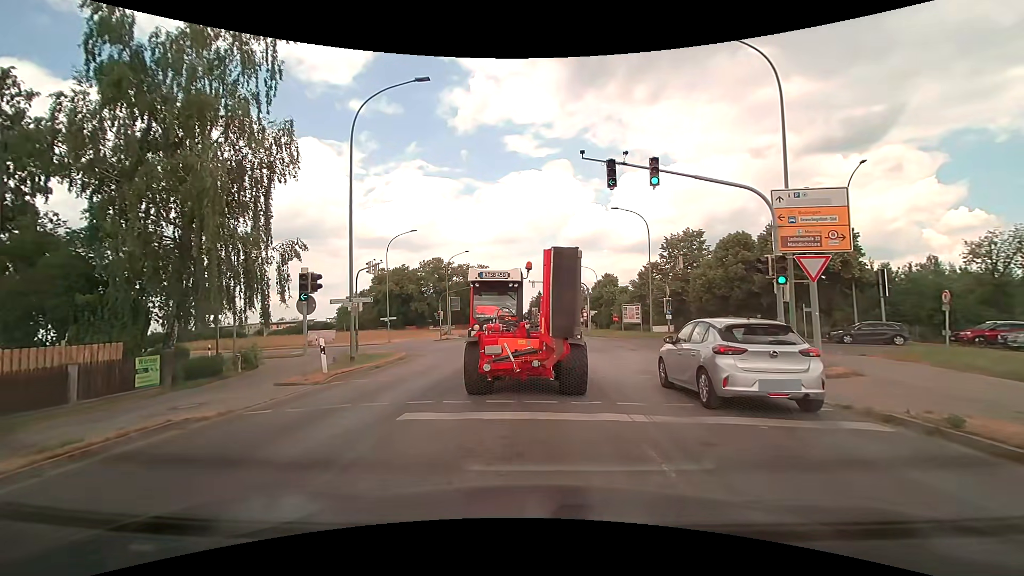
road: tertiary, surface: asphalt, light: Day
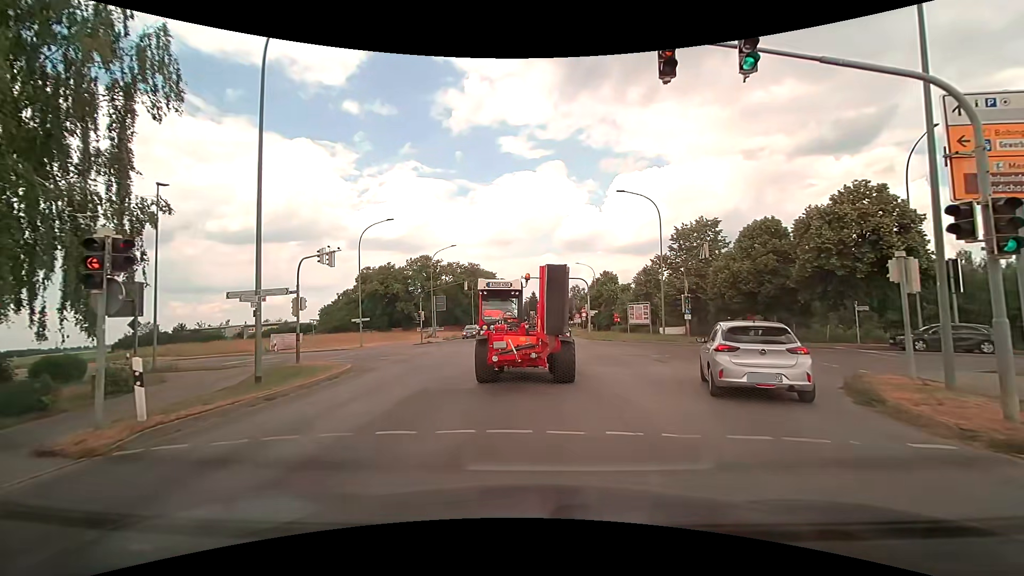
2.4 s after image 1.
(-0.2, +6.8) m; -1°
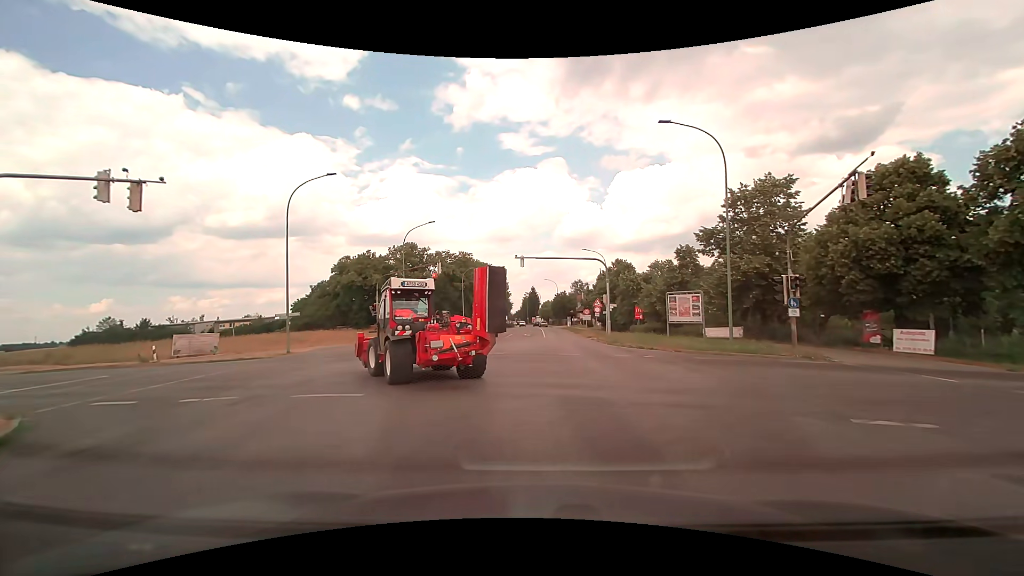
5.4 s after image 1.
(+0.1, +14.0) m; +1°
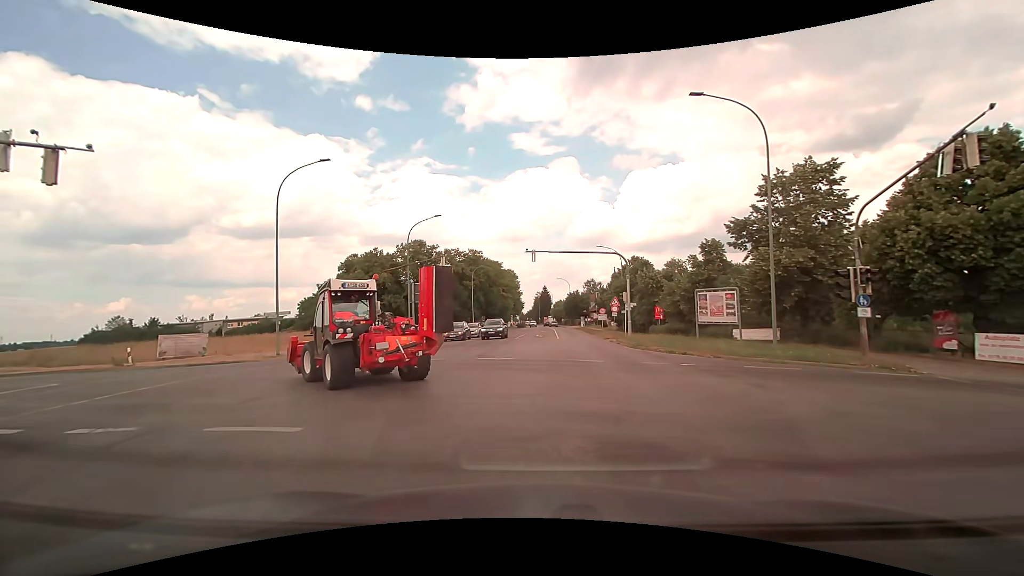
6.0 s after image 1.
(-0.1, +3.2) m; -1°
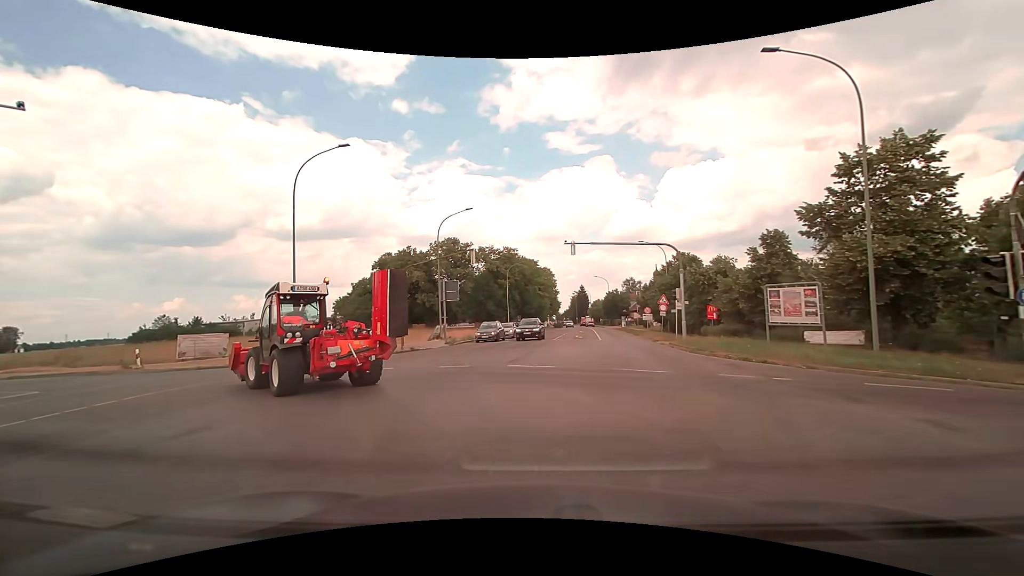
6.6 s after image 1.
(-0.1, +3.3) m; -4°
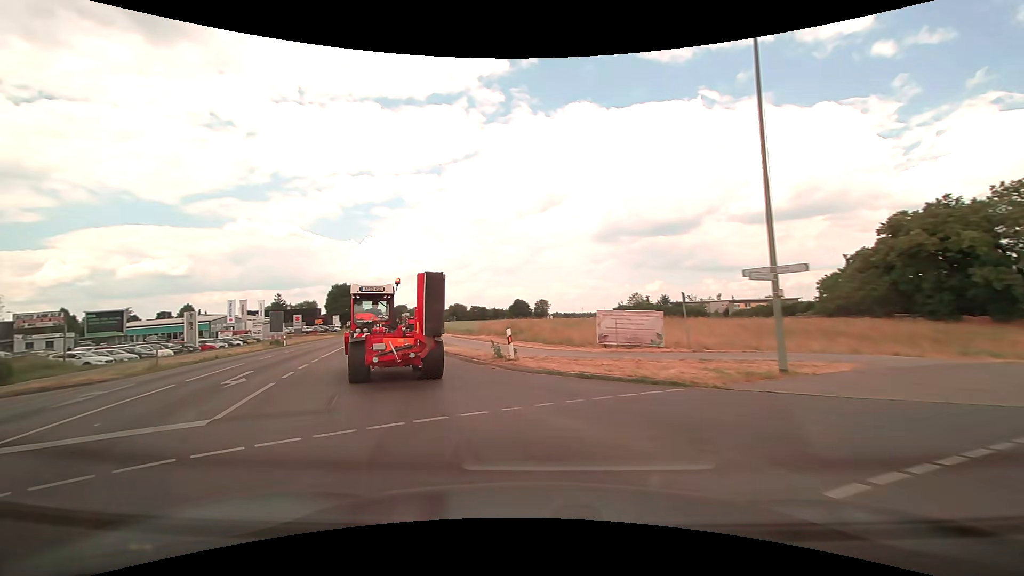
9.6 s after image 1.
(-6.1, +15.7) m; -52°
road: primary
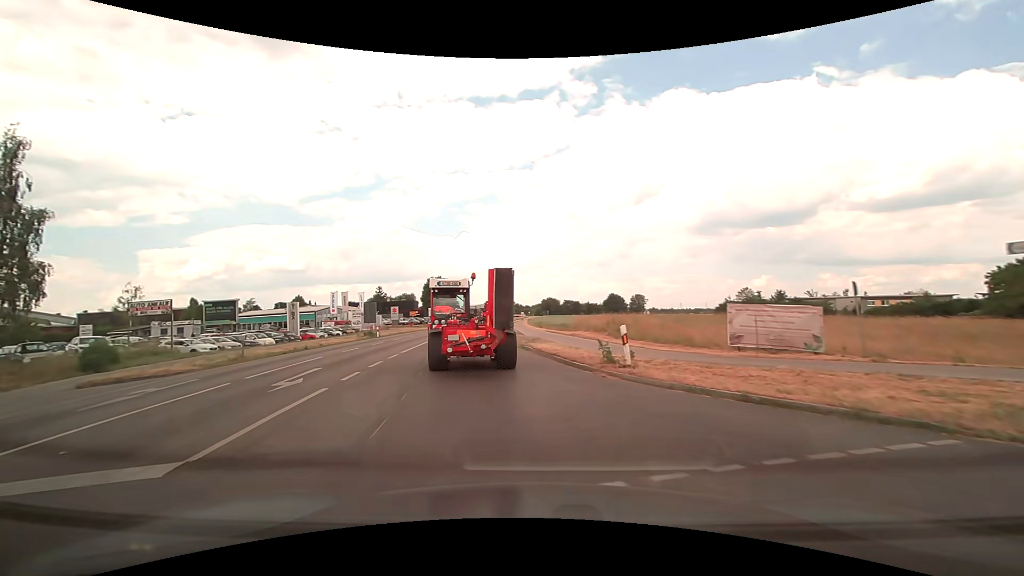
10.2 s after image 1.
(-0.2, +3.5) m; -9°
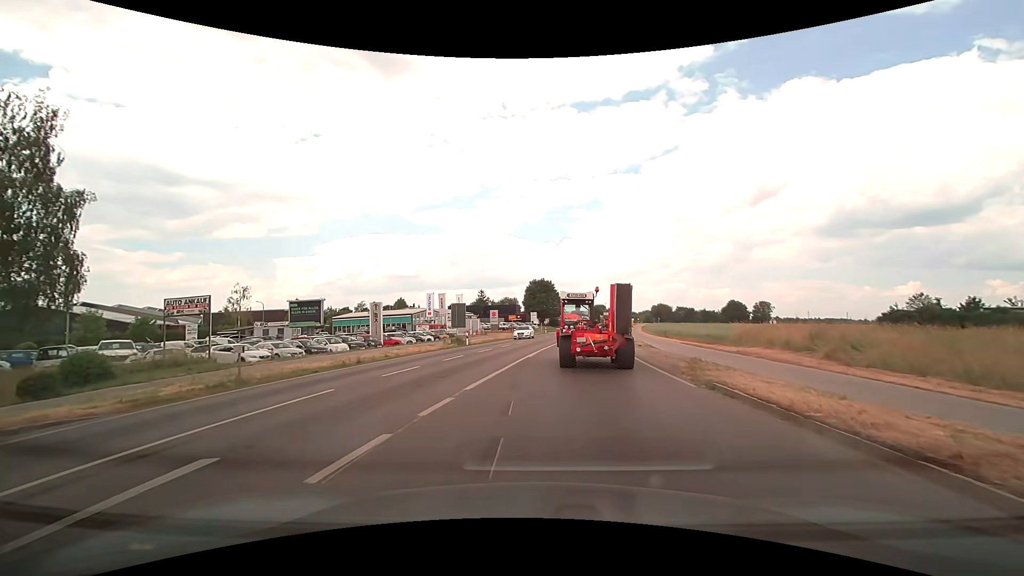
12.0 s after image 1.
(-1.5, +10.3) m; -12°
(0, +10) (+1, +20) (+2, +30) (+4, +40) (+5, +50) (+6, +60) (+8, +69) (+10, +79) (+11, +89) (+13, +99) m
